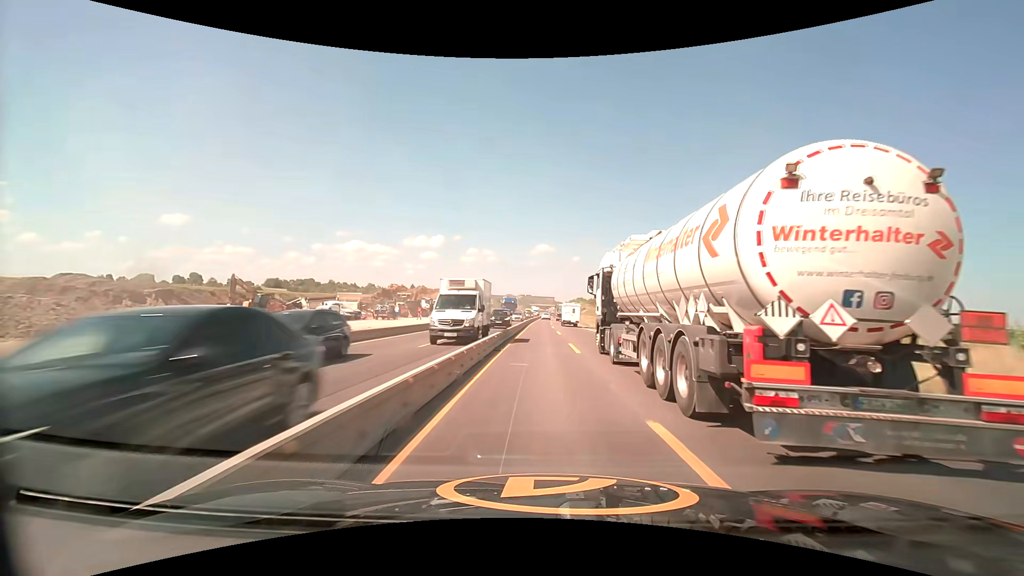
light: Day
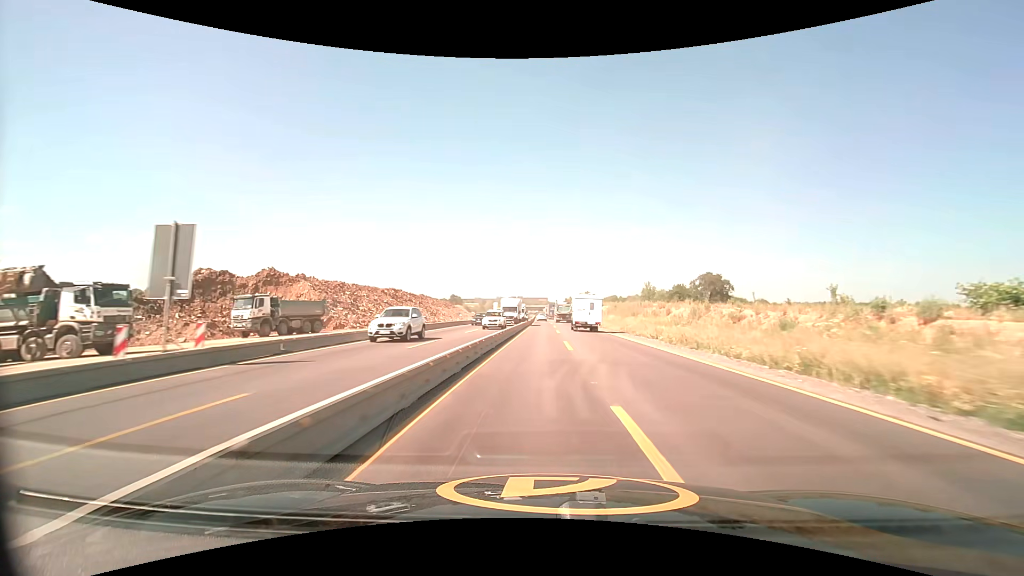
(+0.5, +66.8) m; +1°
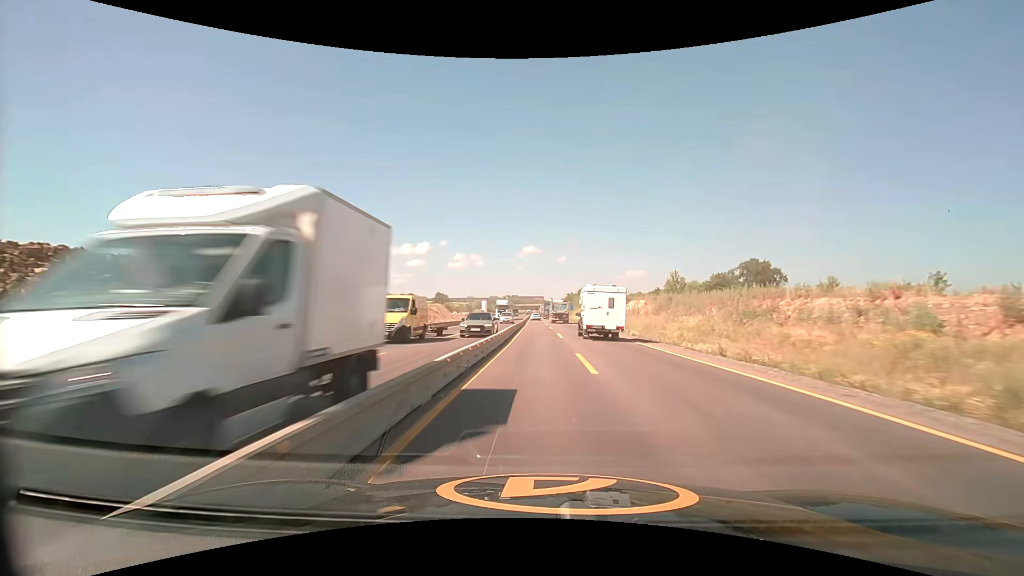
(+0.2, +39.7) m; +1°
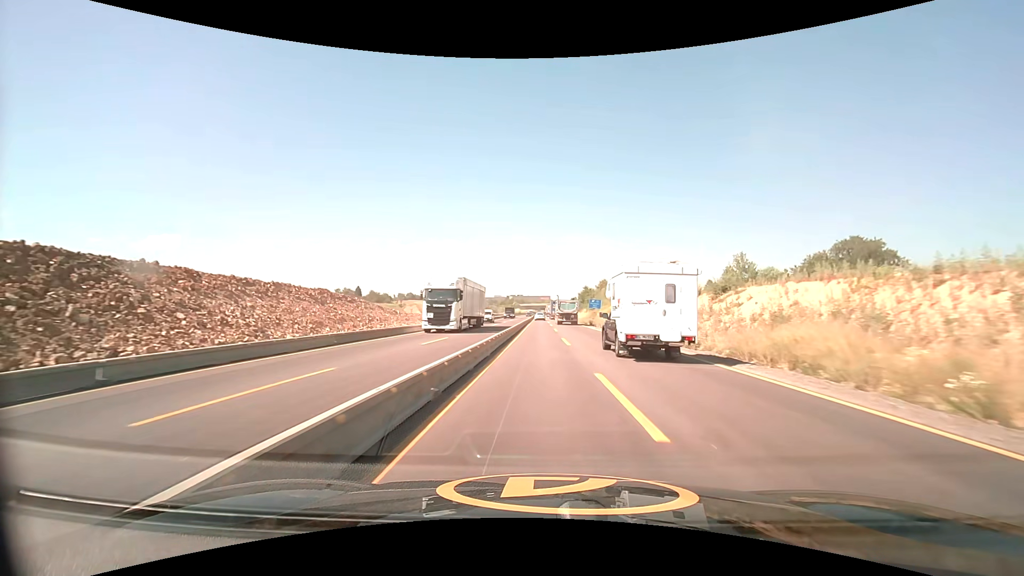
(-0.2, +39.7) m; -1°
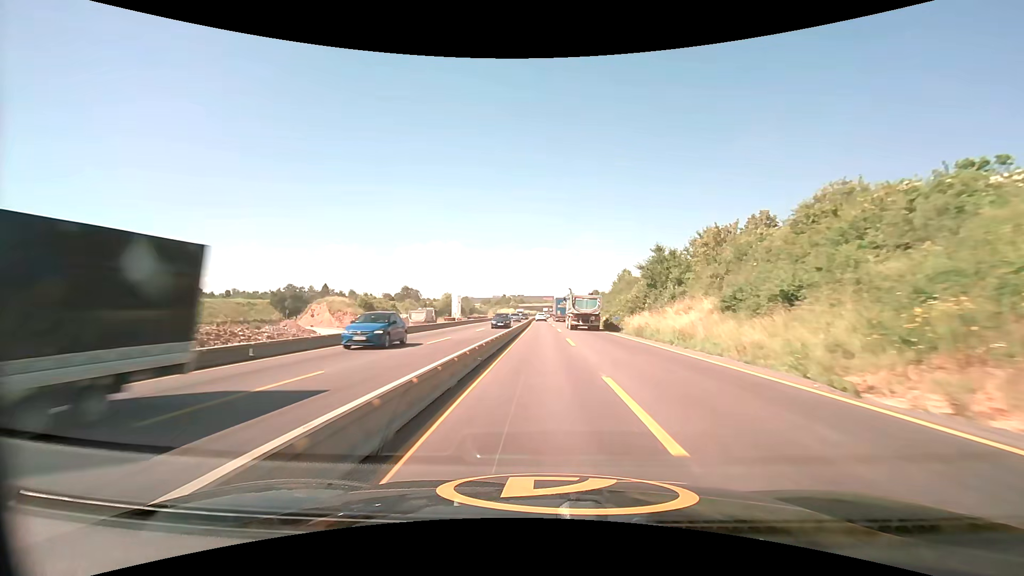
(-0.2, +66.9) m; 0°
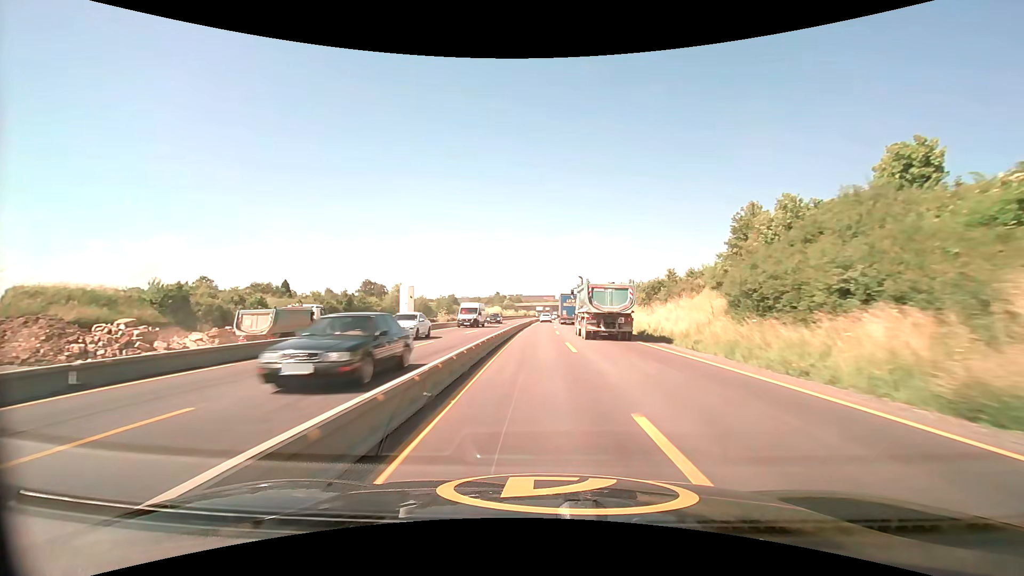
(+0.2, +53.8) m; 0°
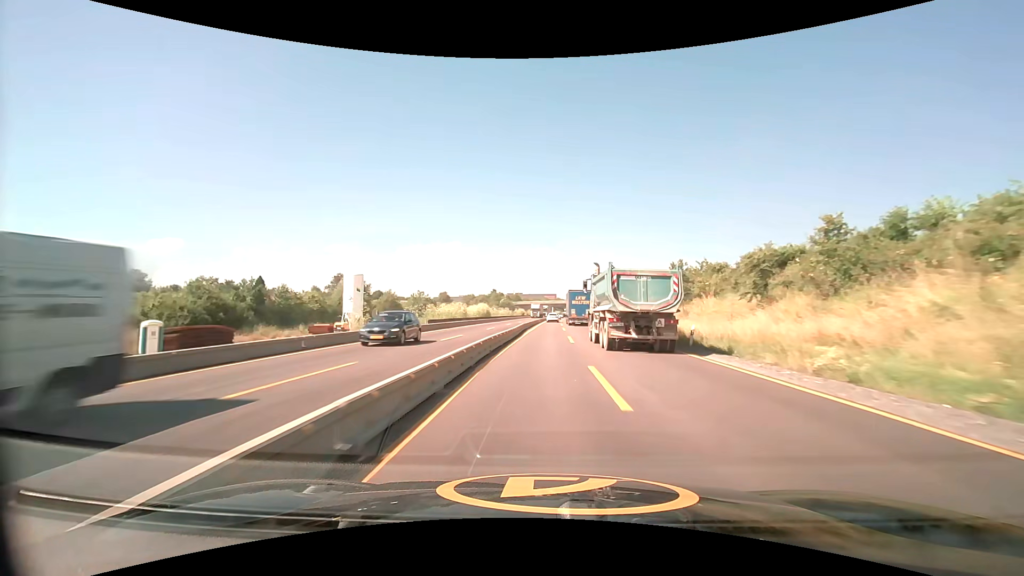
(0.0, +26.9) m; 0°
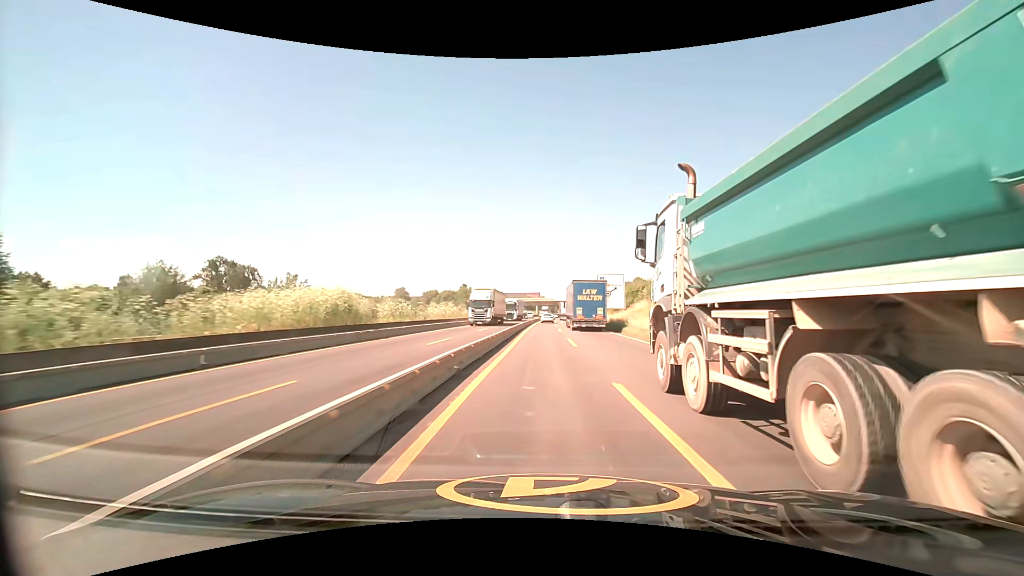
(+0.7, +53.4) m; +2°
(0, +10) (0, +20) (0, +30) (0, +40) (0, +50) (+1, +60) (+1, +70) (+1, +80) (+1, +90) (+1, +100) m
